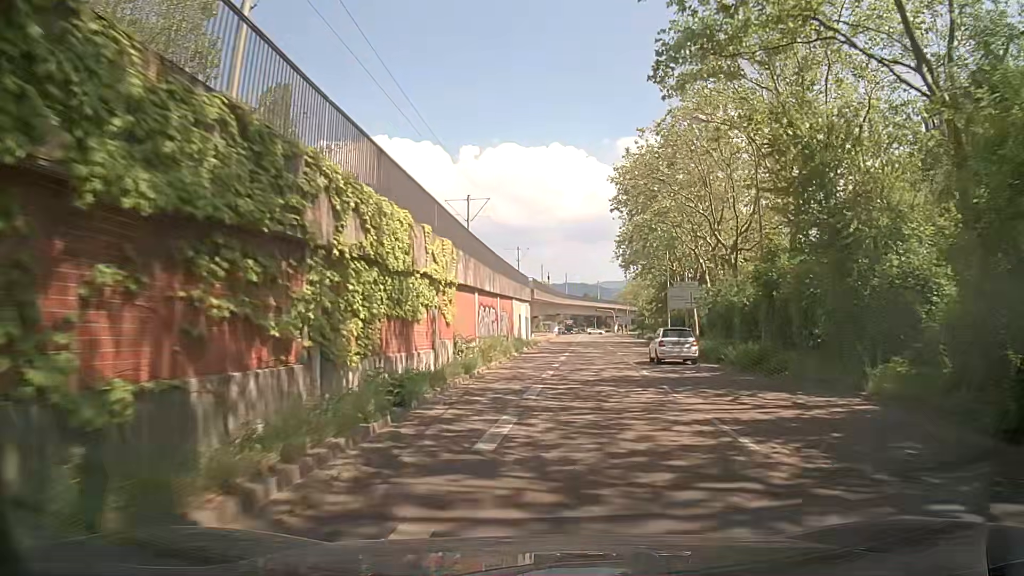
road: tertiary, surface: asphalt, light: Day
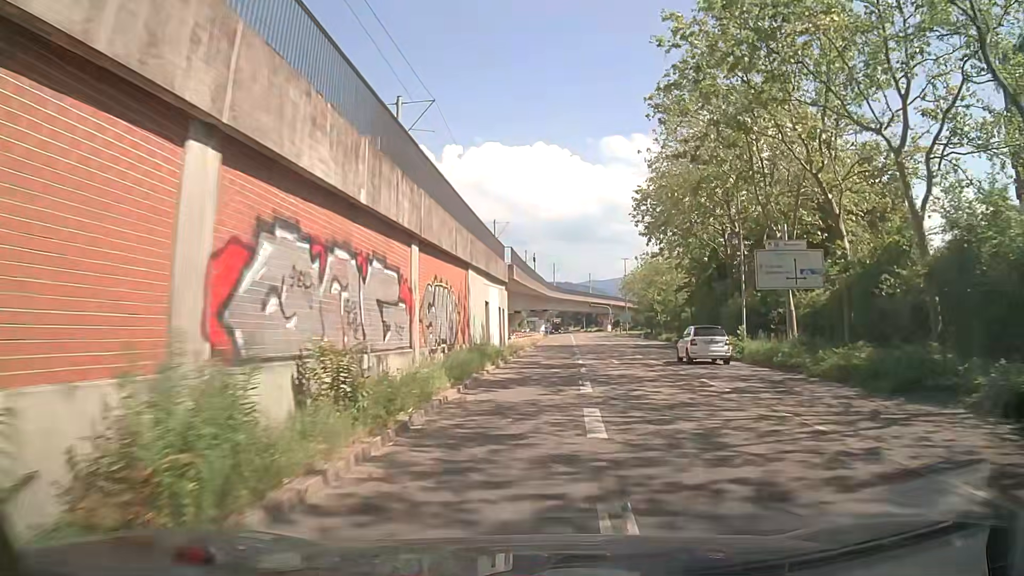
(+0.1, +23.3) m; +1°
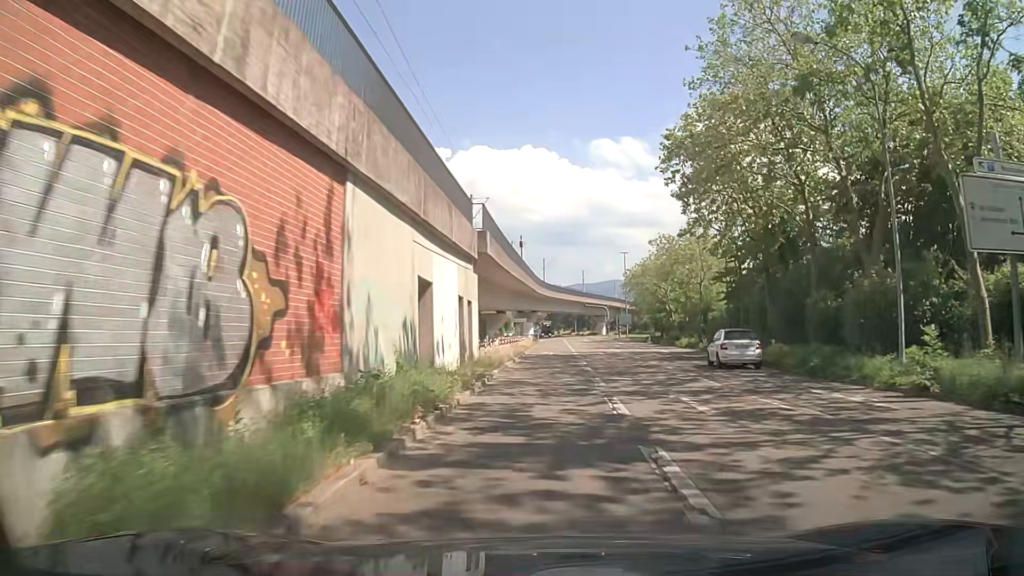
(+0.1, +15.4) m; +1°
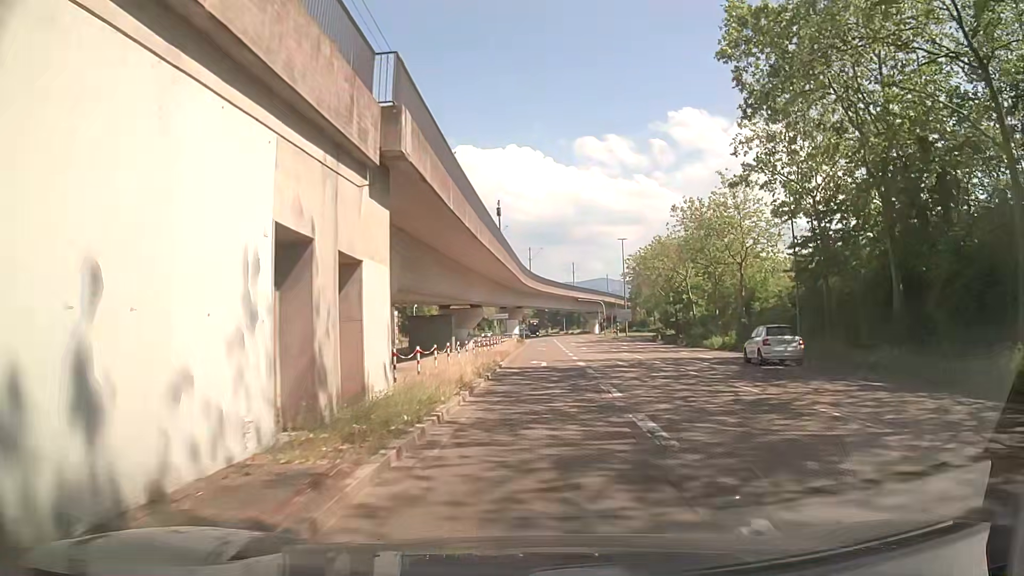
(+0.1, +15.1) m; +1°
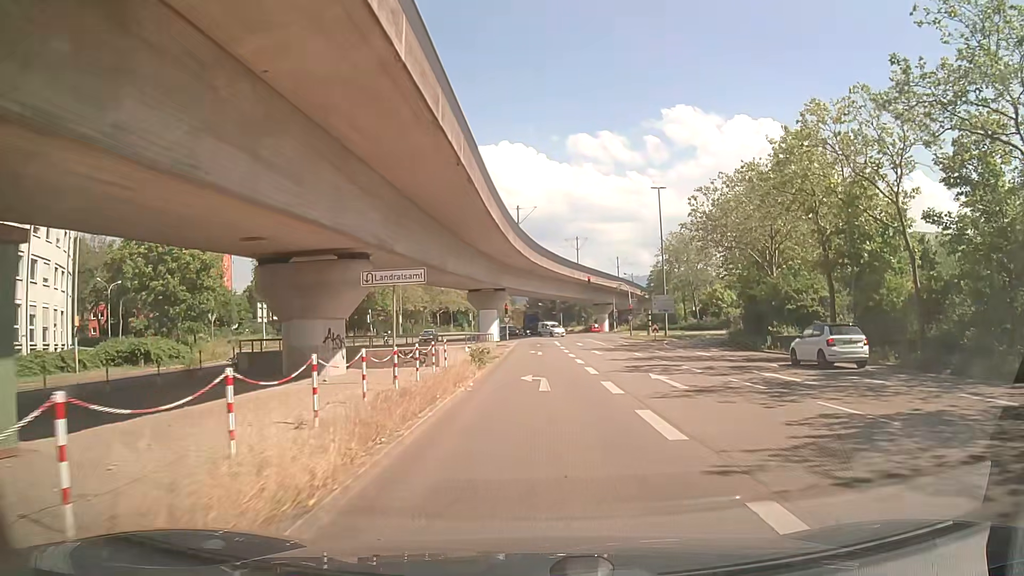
(+0.3, +35.5) m; 0°
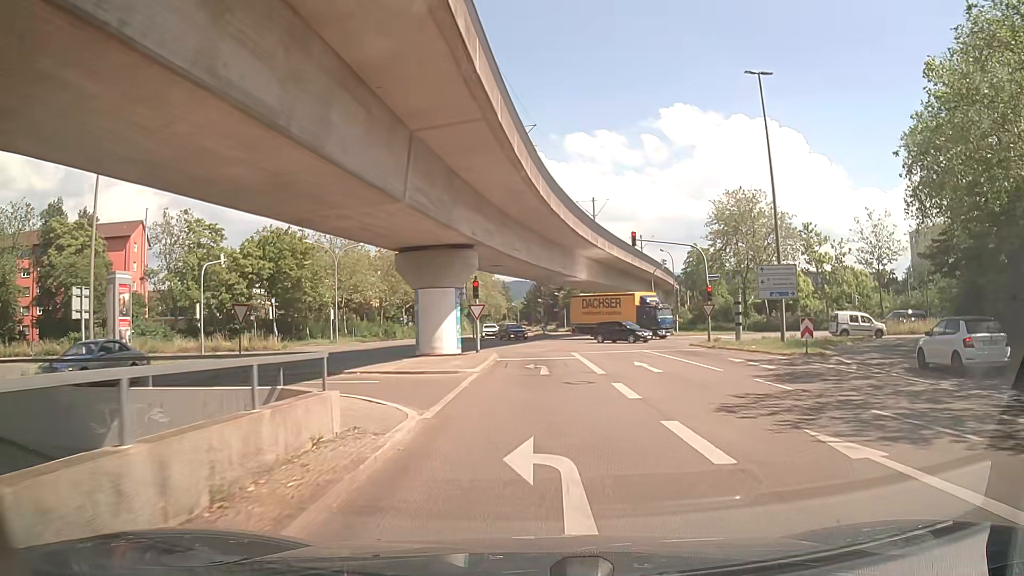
(+0.4, +31.3) m; +1°
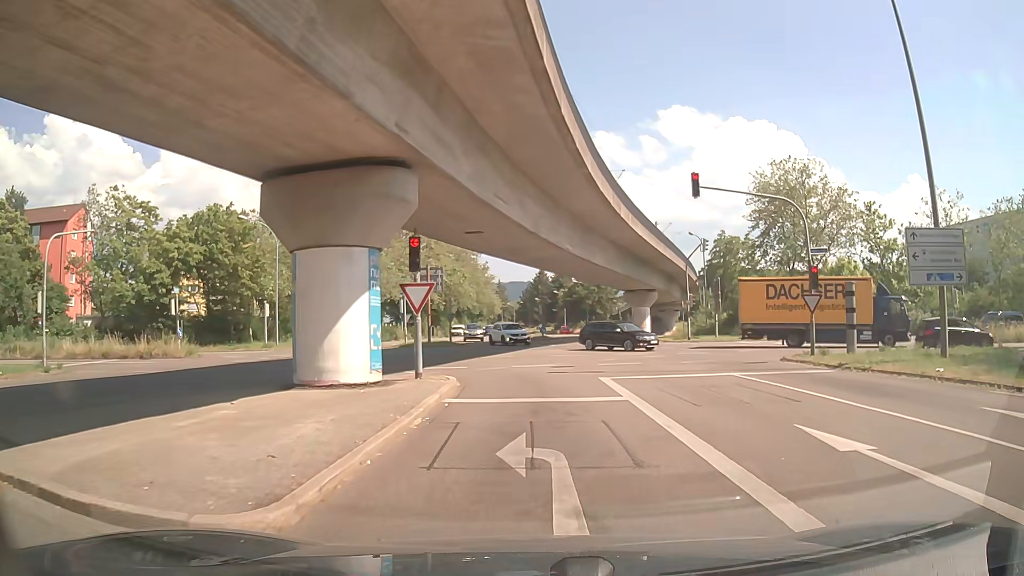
(-0.1, +14.7) m; 0°
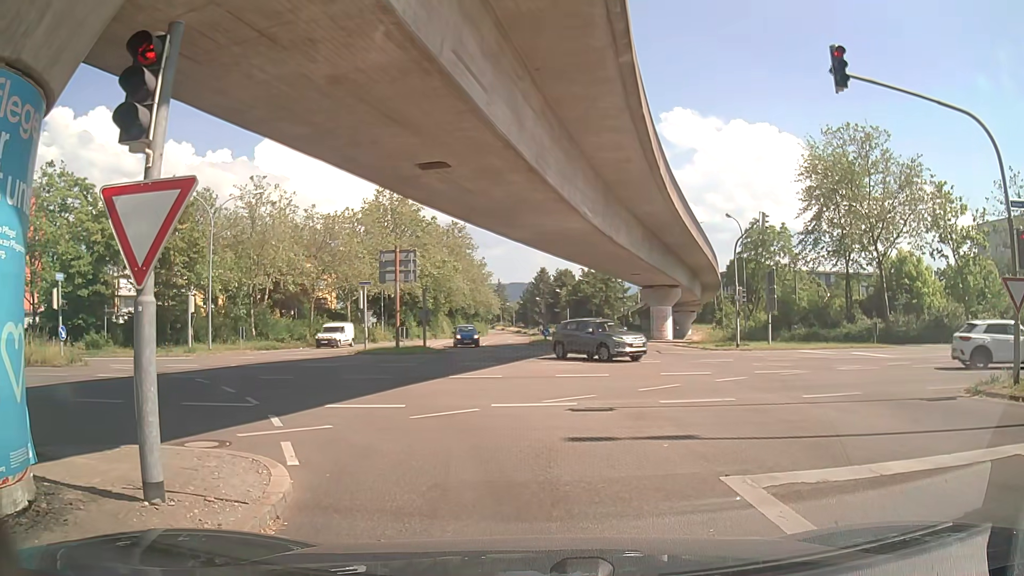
(0.0, +10.6) m; +1°
